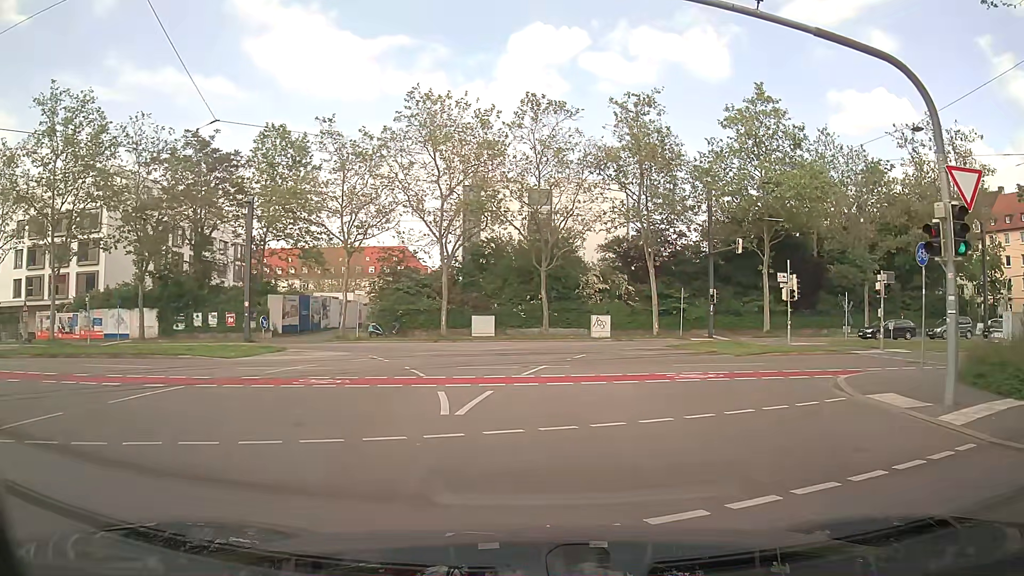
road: tertiary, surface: asphalt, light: Day
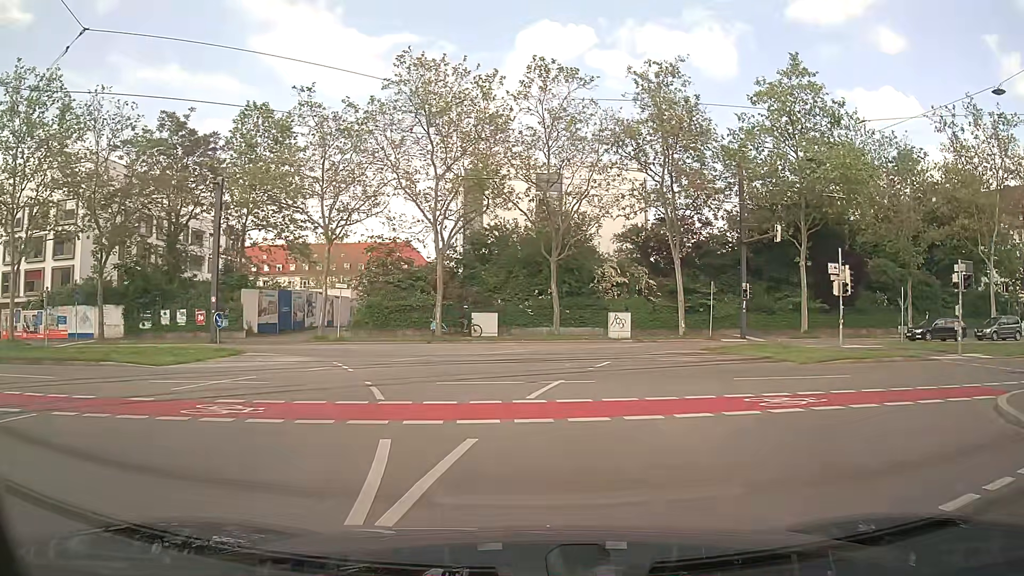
(+0.1, +5.6) m; -1°
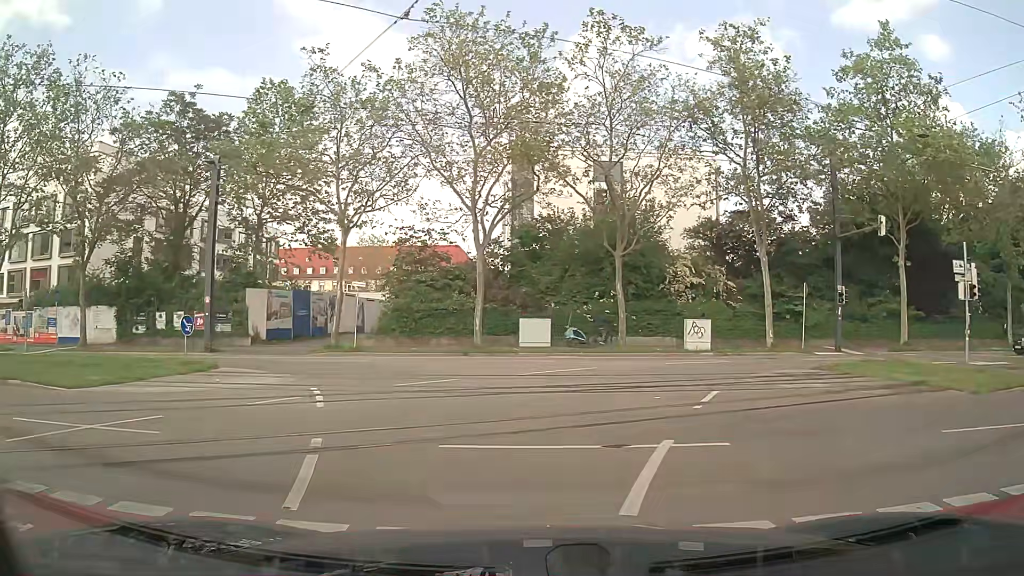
(-0.1, +6.5) m; -3°
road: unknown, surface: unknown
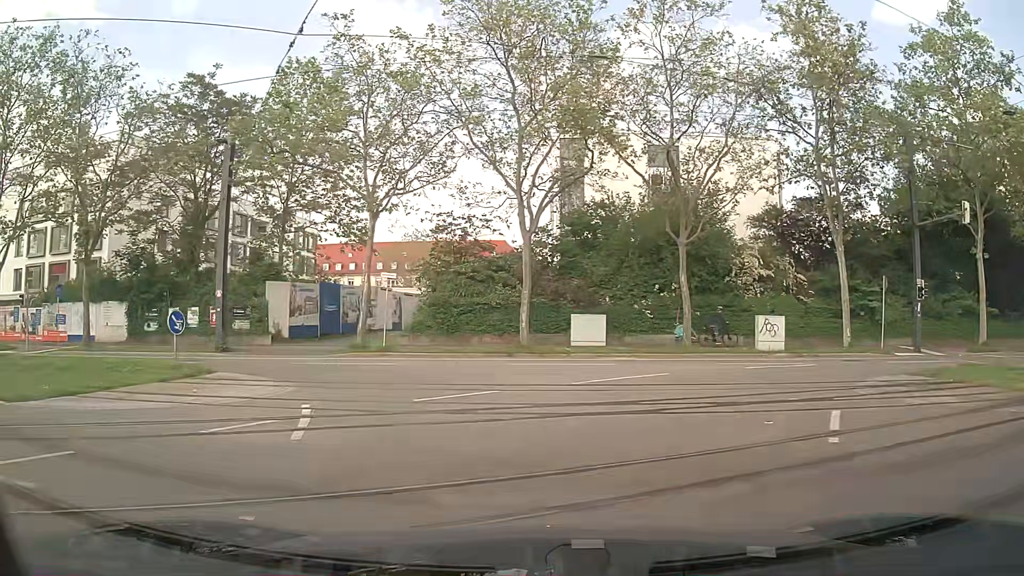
(-0.1, +3.4) m; -4°
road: tertiary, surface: asphalt
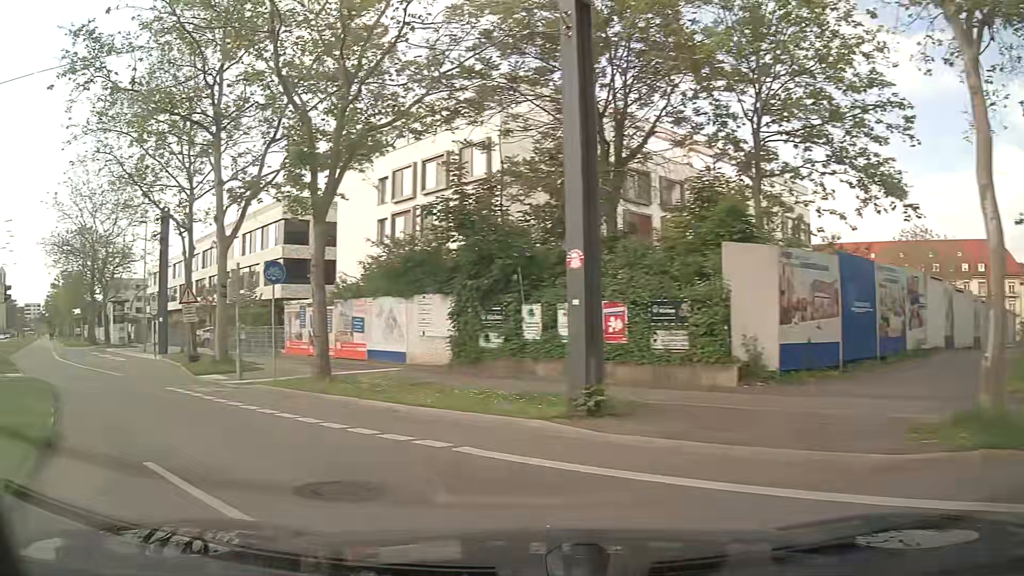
(-4.9, +16.9) m; -41°
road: secondary
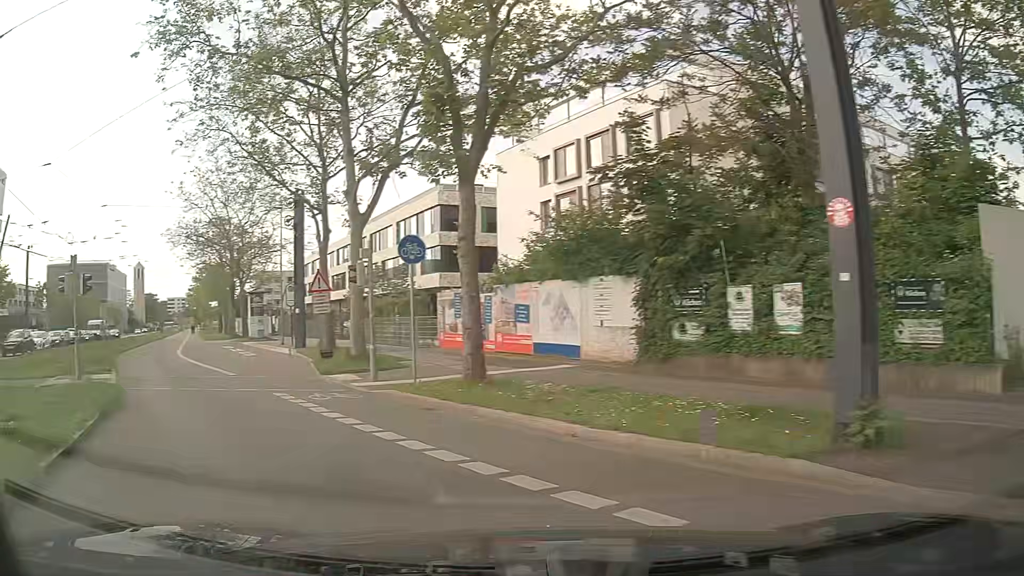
(-0.4, +3.5) m; -13°
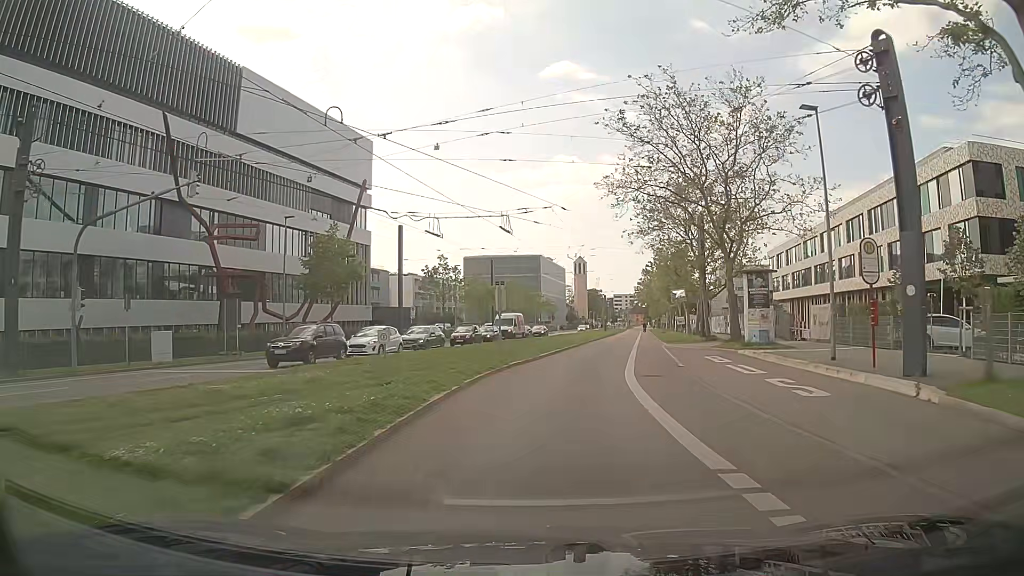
(-9.2, +17.1) m; -40°
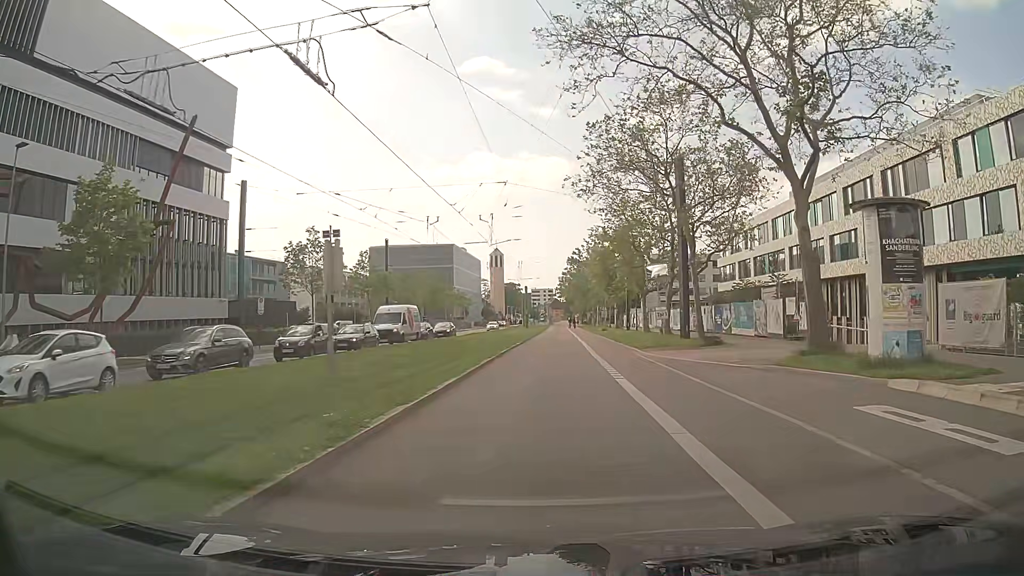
(+1.2, +19.2) m; +7°
(0, +10) (+1, +20) (+1, +30) (+2, +40) (+2, +50) (+3, +60) (+3, +70) (+4, +80) (+4, +90) (+4, +100) m
